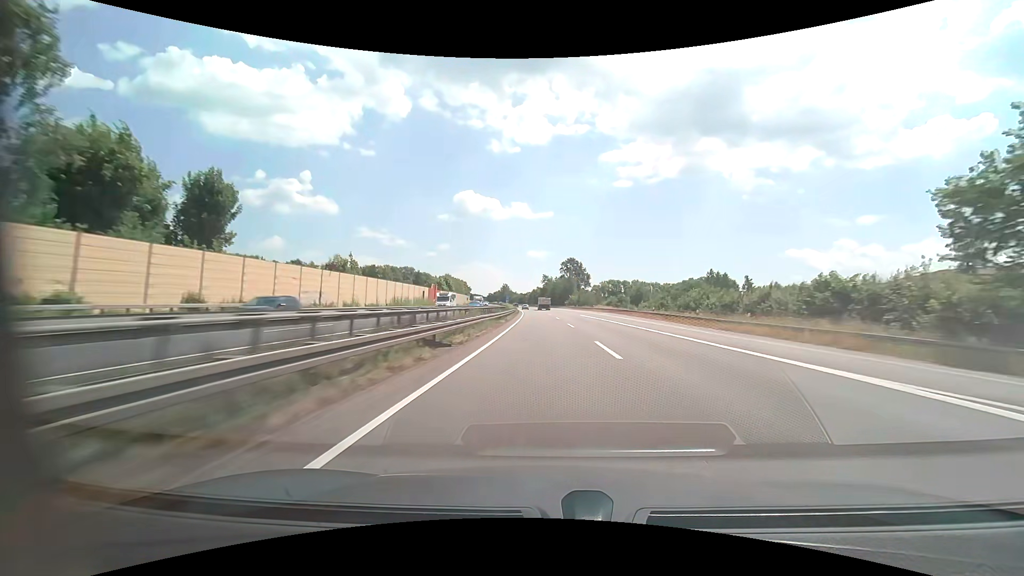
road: motorway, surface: asphalt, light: Day
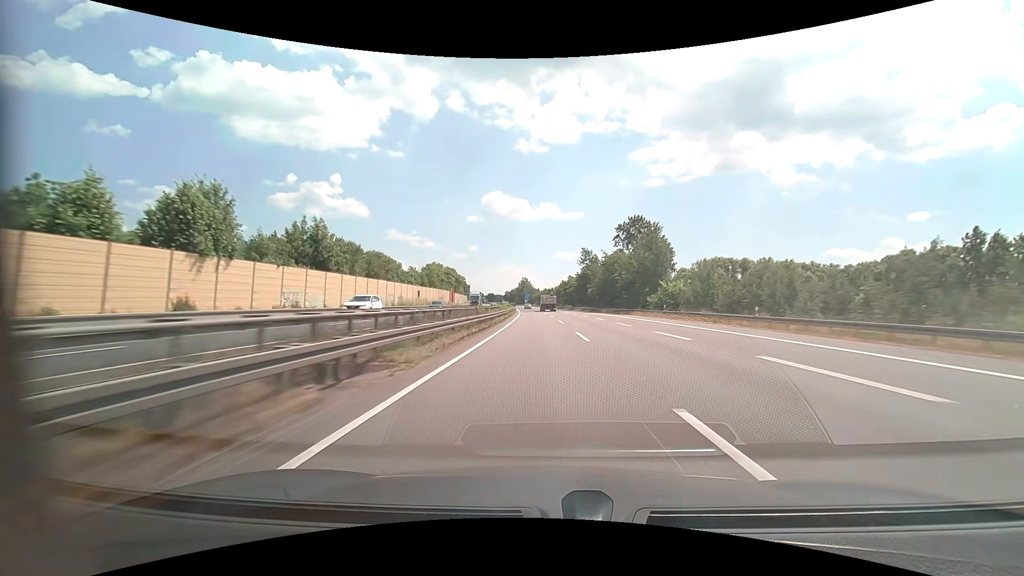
(-2.5, +102.2) m; -3°
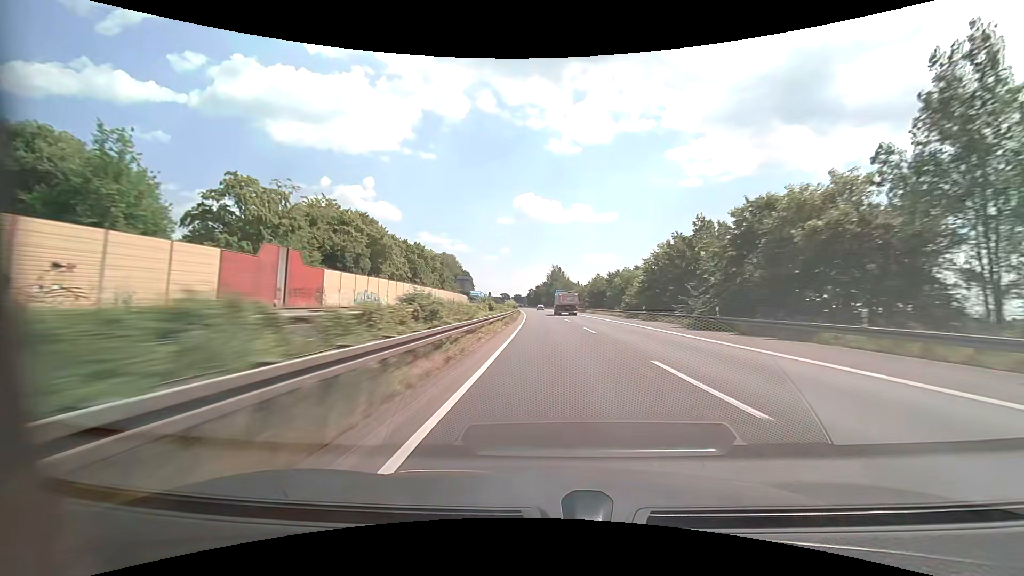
(-3.9, +102.5) m; -4°
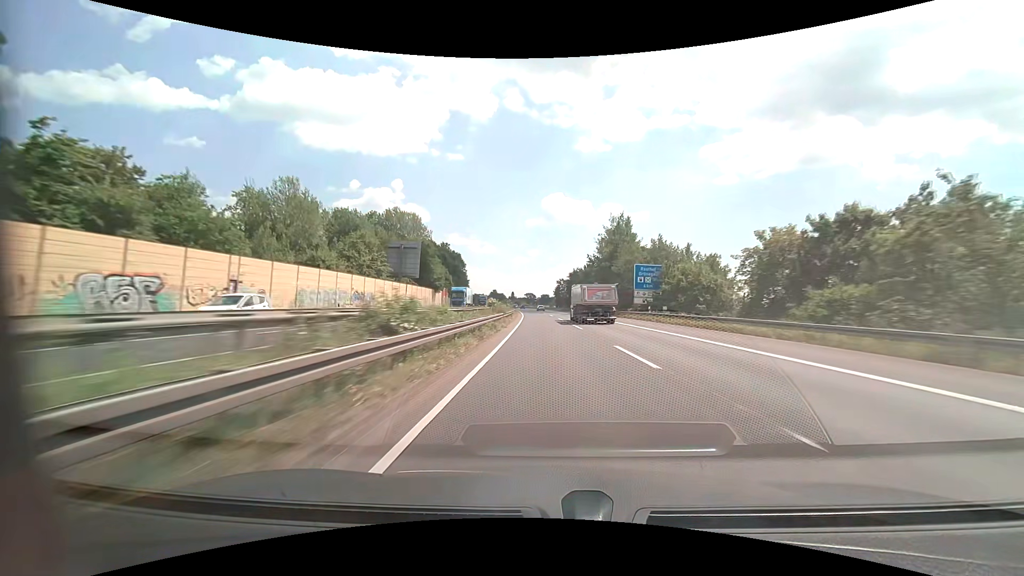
(-3.0, +103.0) m; -3°
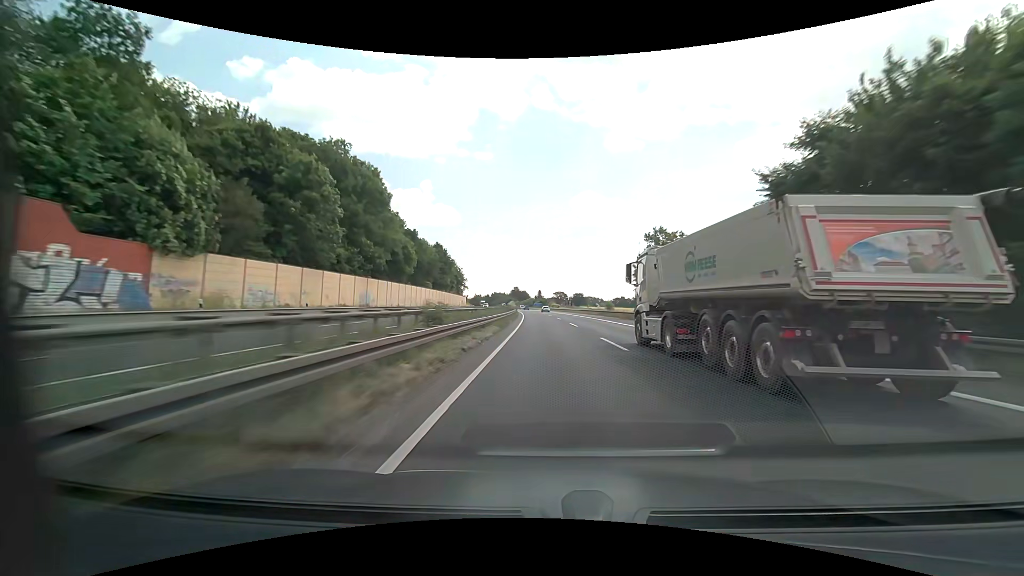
(-3.8, +103.5) m; -4°
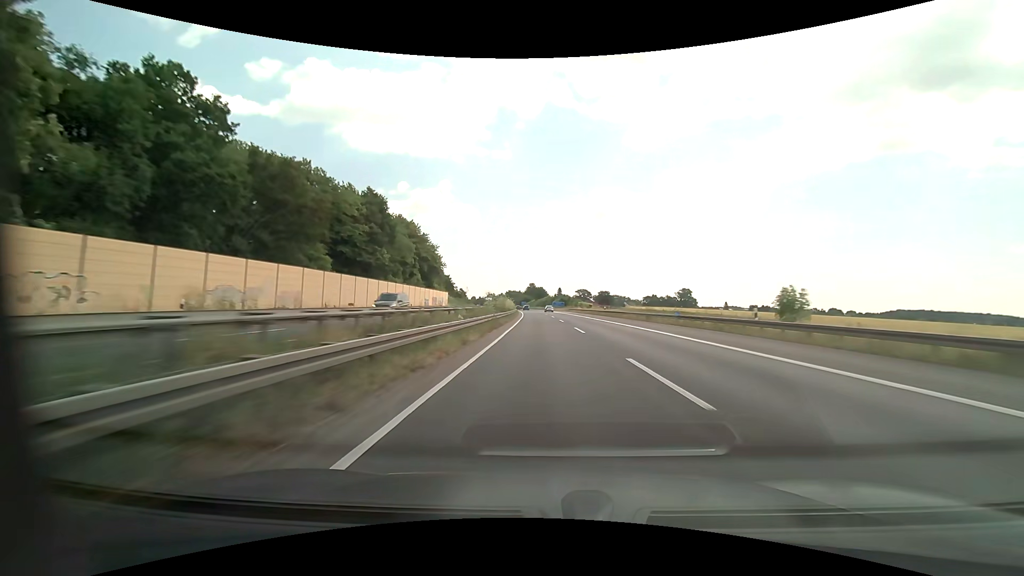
(-0.8, +62.3) m; -2°
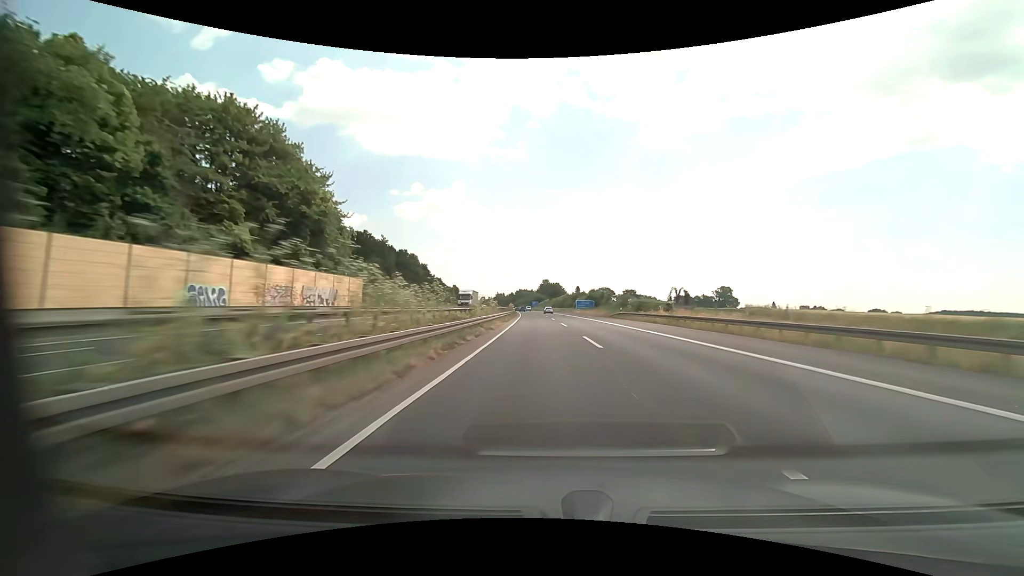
(-0.8, +62.2) m; -2°
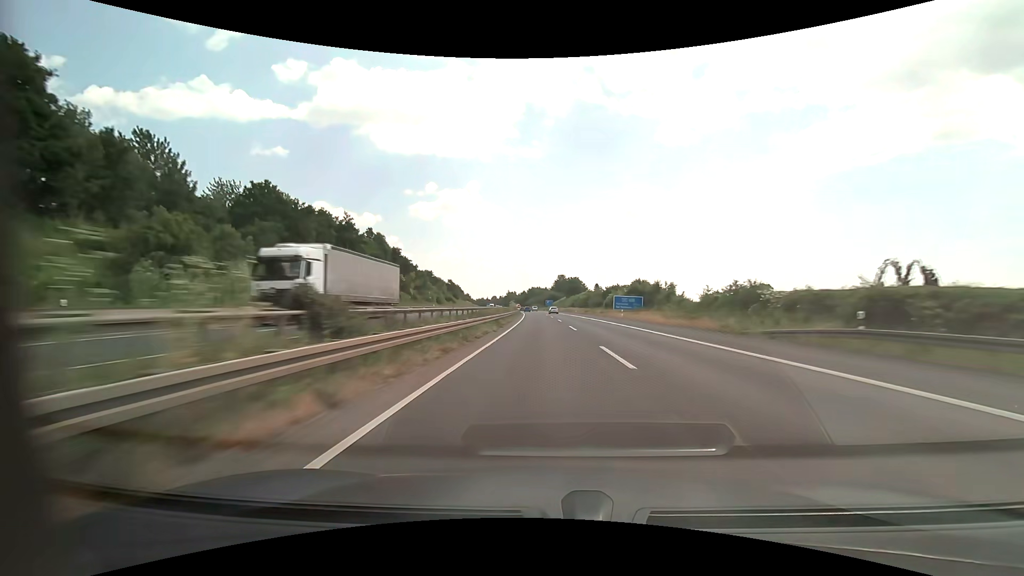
(-0.6, +41.5) m; -2°
(0, +10) (0, +20) (0, +30) (-1, +40) (-1, +50) (-1, +60) (-1, +70) (-2, +80) (-2, +90) (-2, +100) m
